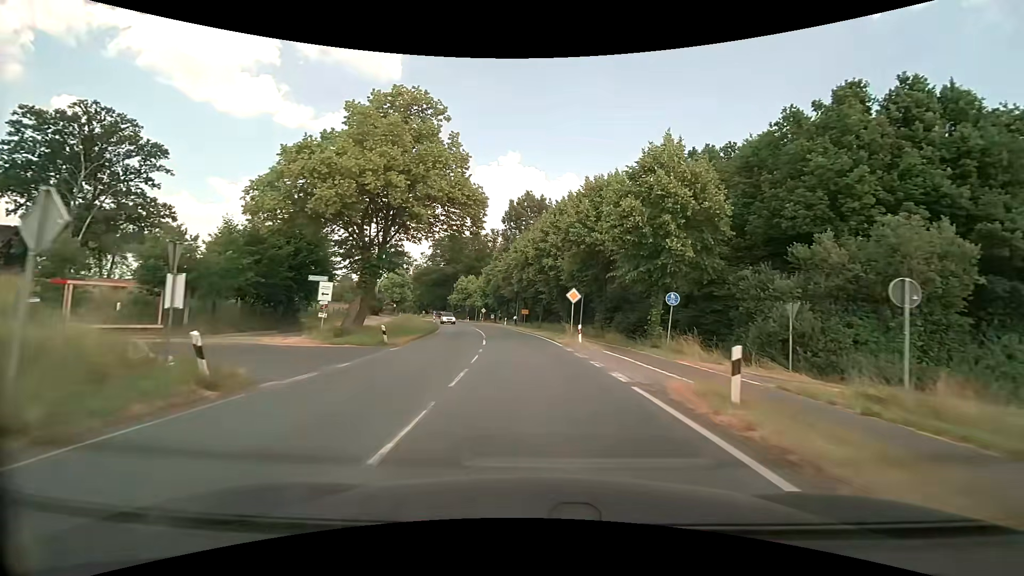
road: secondary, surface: asphalt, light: Day
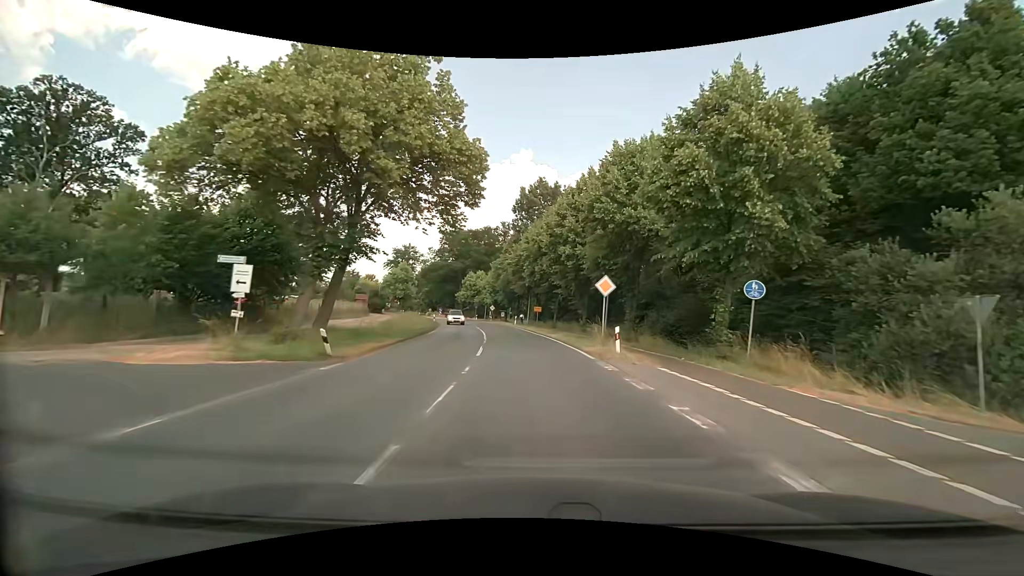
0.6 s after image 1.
(-0.1, +7.4) m; -1°
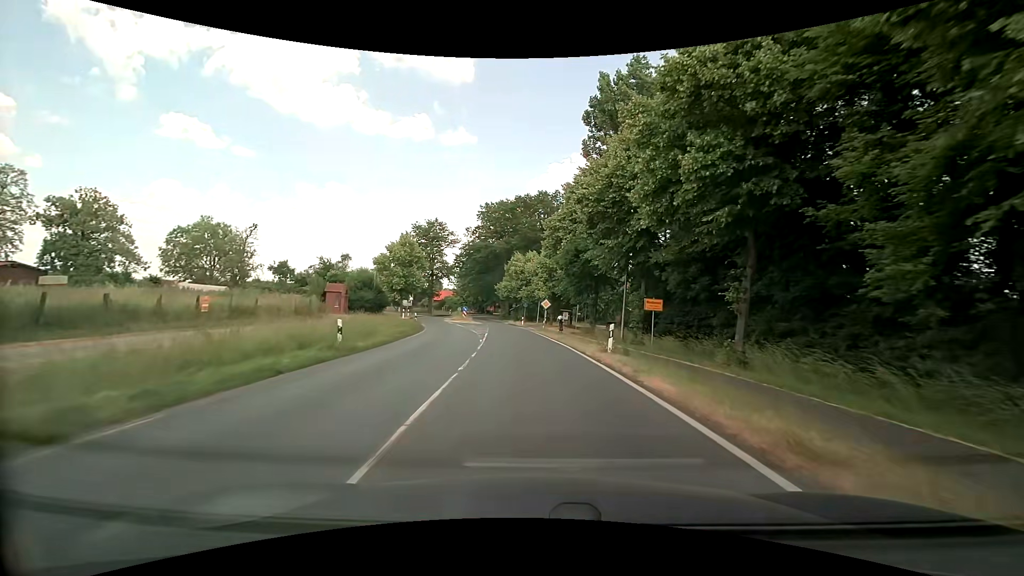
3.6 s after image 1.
(-2.4, +37.2) m; -7°
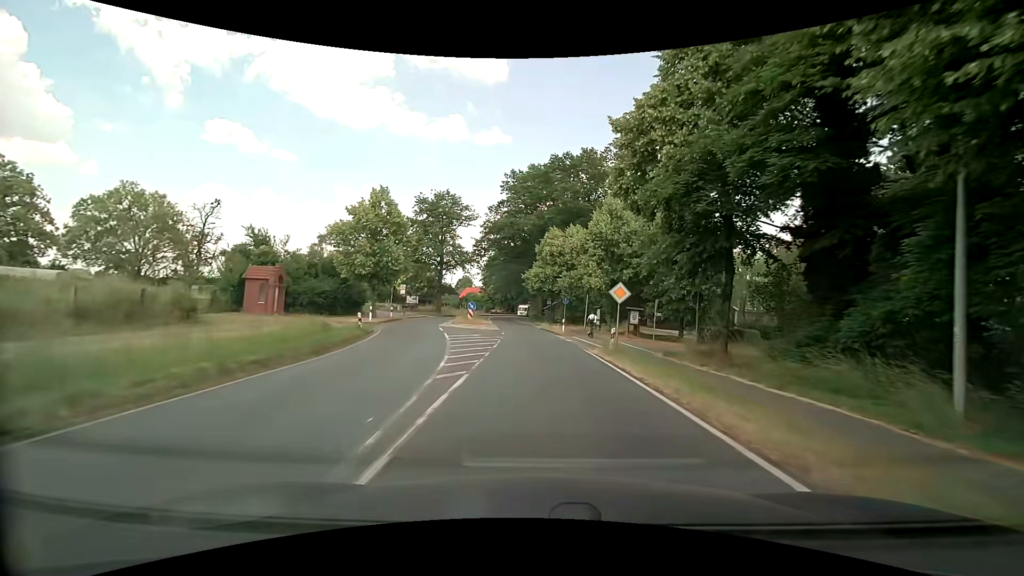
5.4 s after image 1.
(-0.9, +22.4) m; -4°
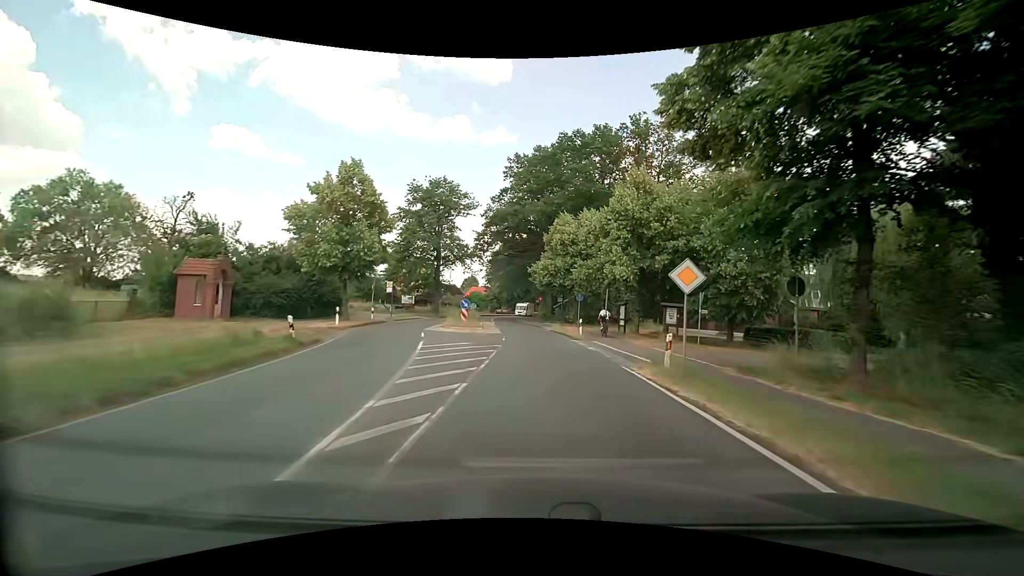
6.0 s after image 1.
(-0.1, +7.5) m; -1°
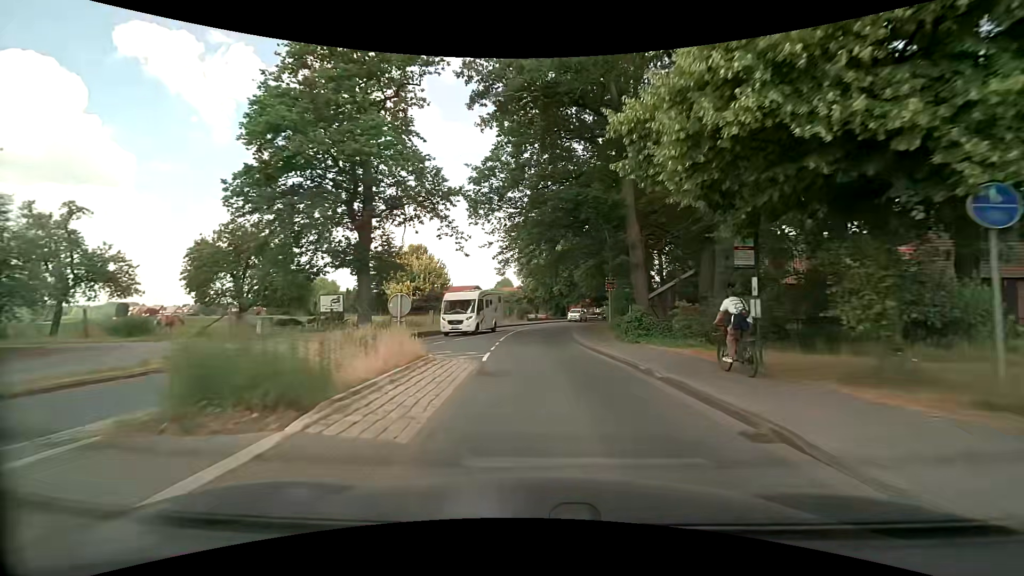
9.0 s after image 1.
(-1.3, +37.4) m; -4°
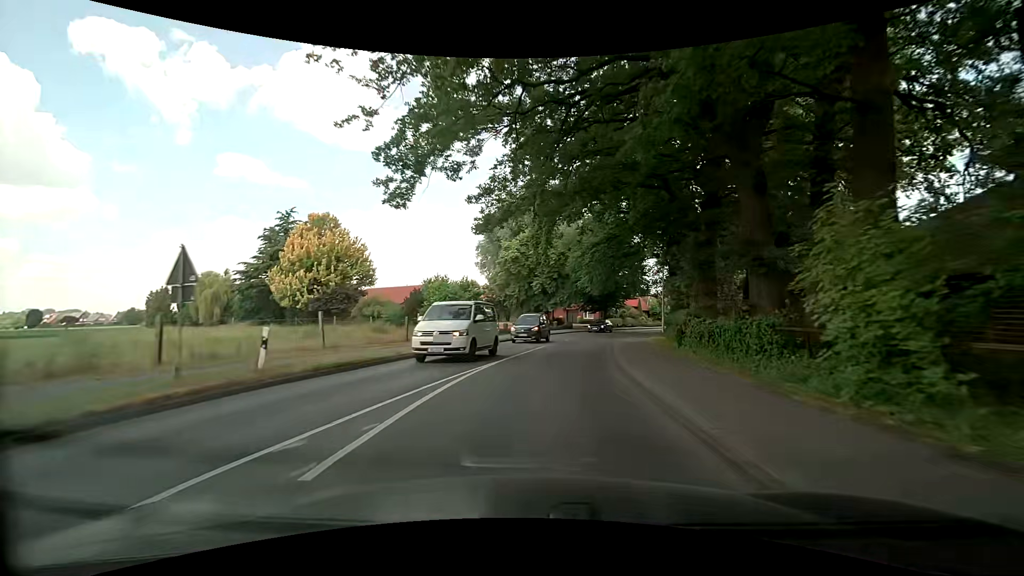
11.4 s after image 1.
(-0.5, +29.8) m; +1°
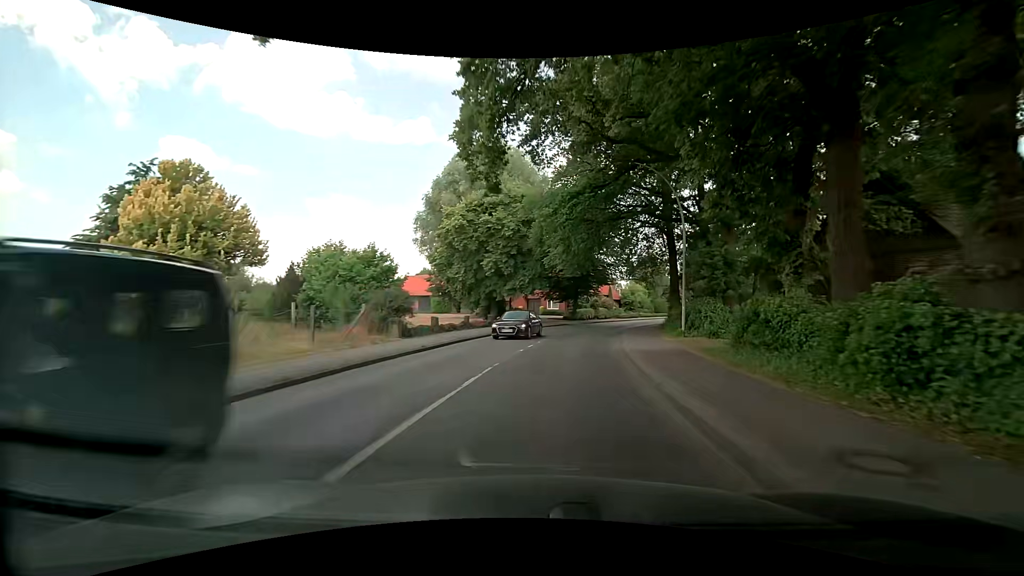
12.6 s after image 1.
(+0.9, +14.8) m; +6°
(0, +10) (+1, +20) (+3, +30) (+5, +40) (+8, +49) (+12, +58) (+16, +67) (+21, +76) (+25, +86) (+29, +95) m
